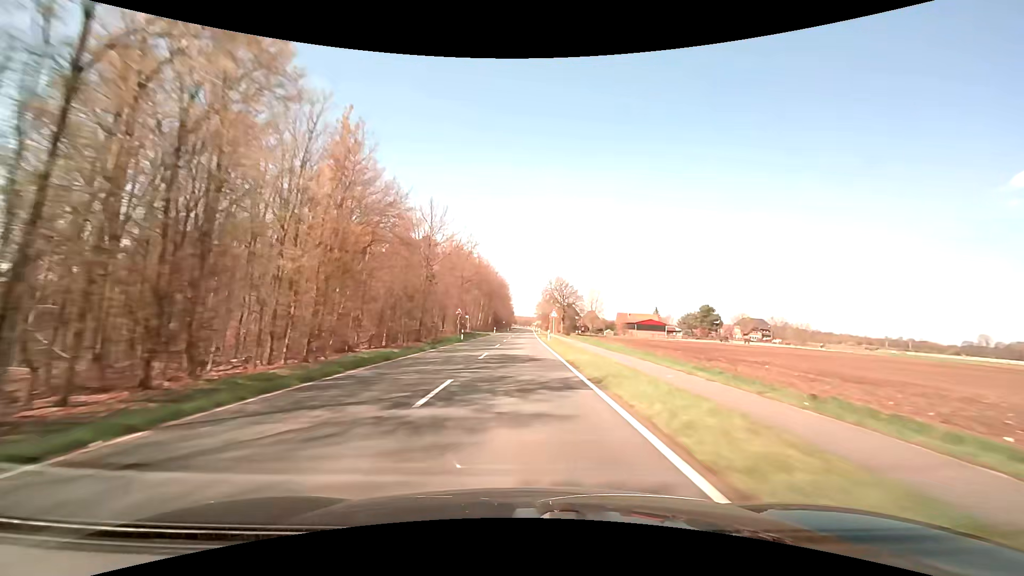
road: secondary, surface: asphalt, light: Day
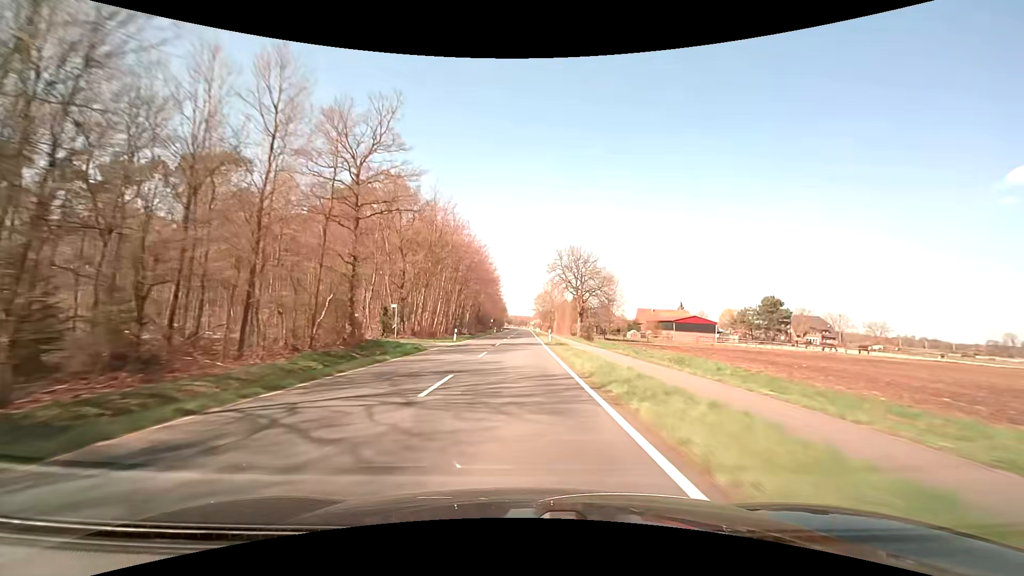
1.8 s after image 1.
(+0.2, +47.8) m; 0°
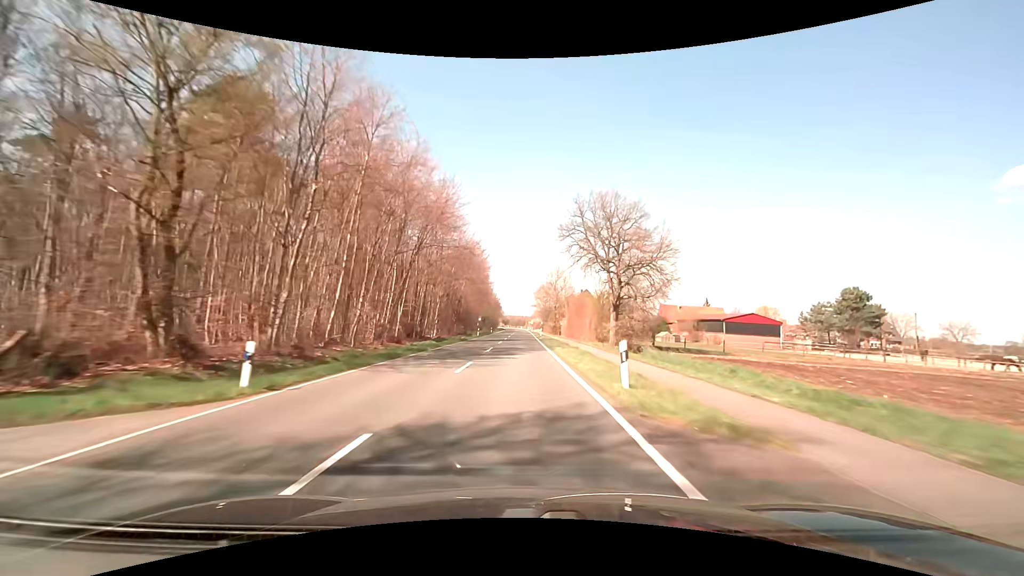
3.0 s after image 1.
(+0.1, +31.8) m; 0°
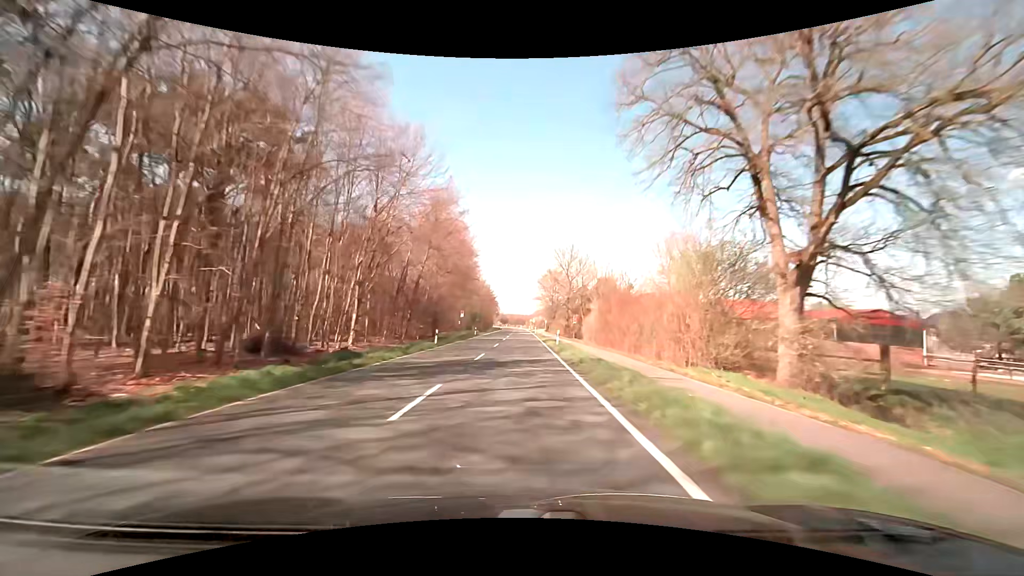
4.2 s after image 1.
(-0.1, +31.8) m; 0°
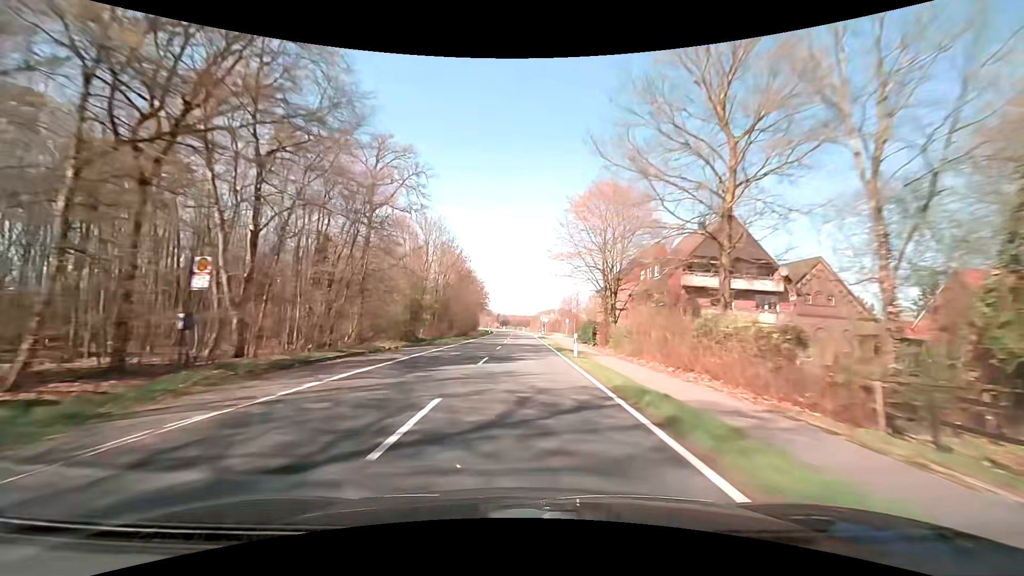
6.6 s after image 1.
(-0.1, +63.5) m; 0°
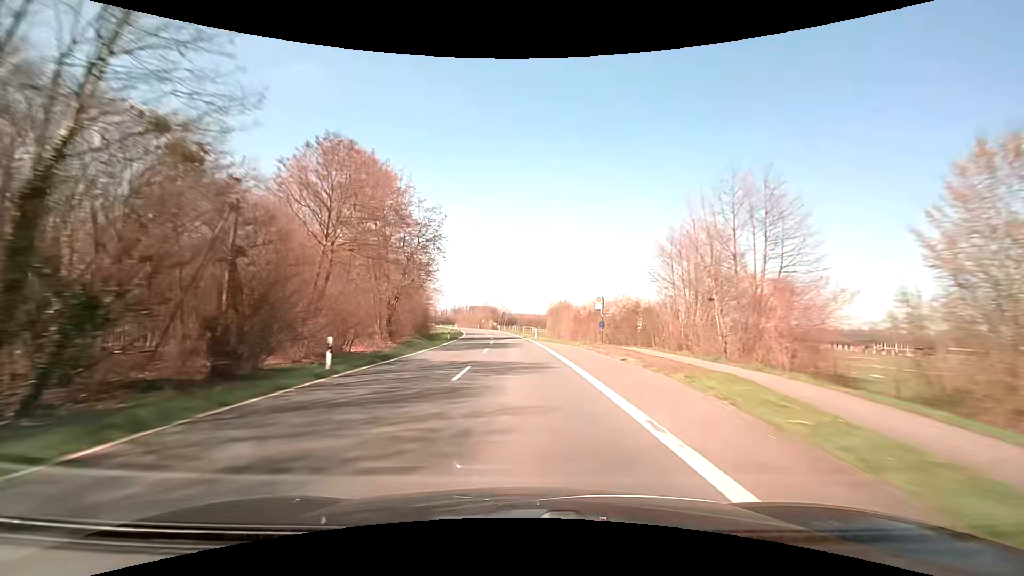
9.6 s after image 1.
(-0.2, +79.1) m; -1°
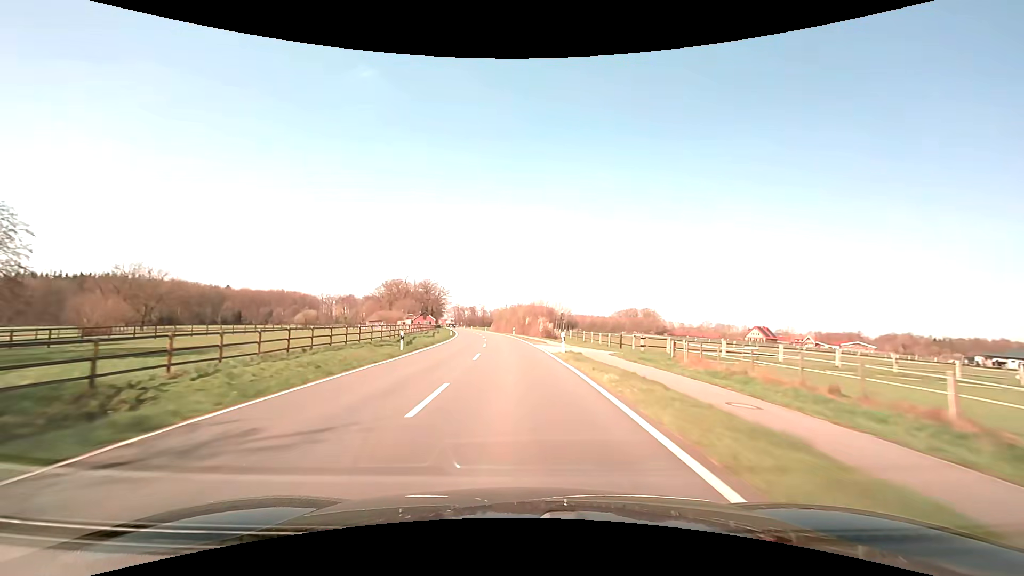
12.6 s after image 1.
(-3.9, +78.7) m; -6°
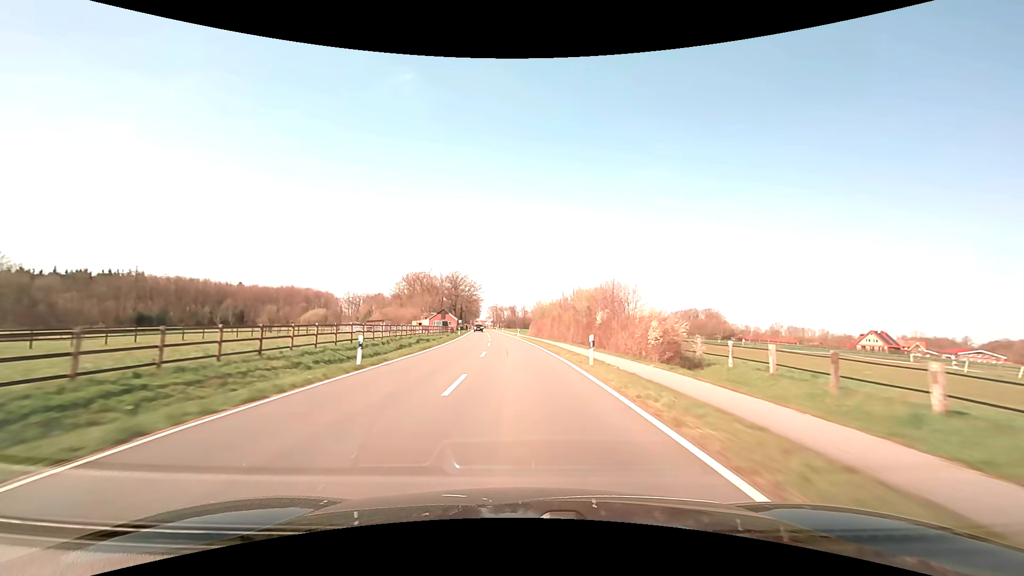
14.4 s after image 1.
(-2.0, +47.1) m; -5°
(0, +10) (0, +20) (-1, +30) (-1, +40) (-2, +50) (-2, +60) (-3, +70) (-4, +80) (-5, +90) (-6, +100) m
